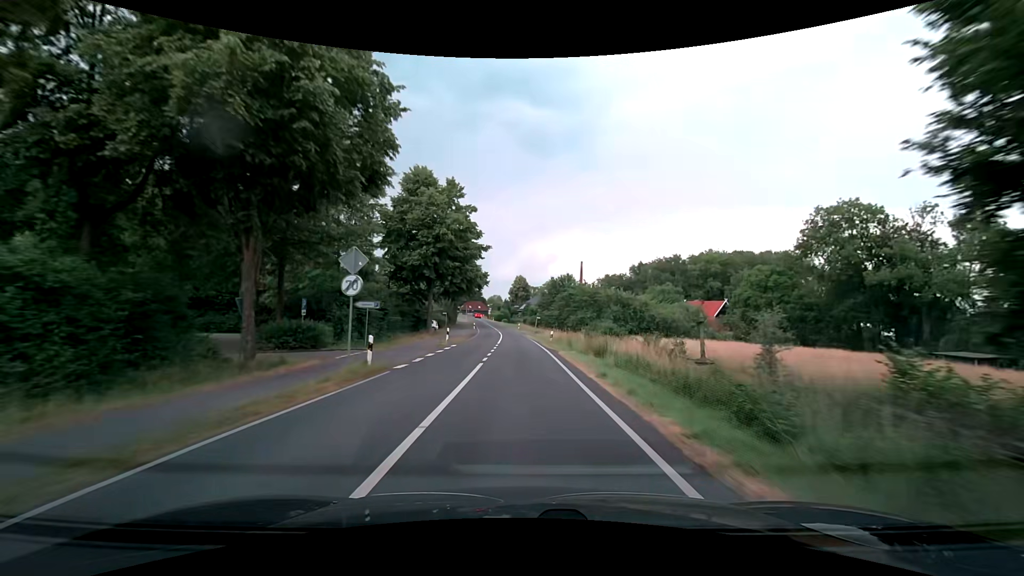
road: secondary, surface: asphalt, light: Day
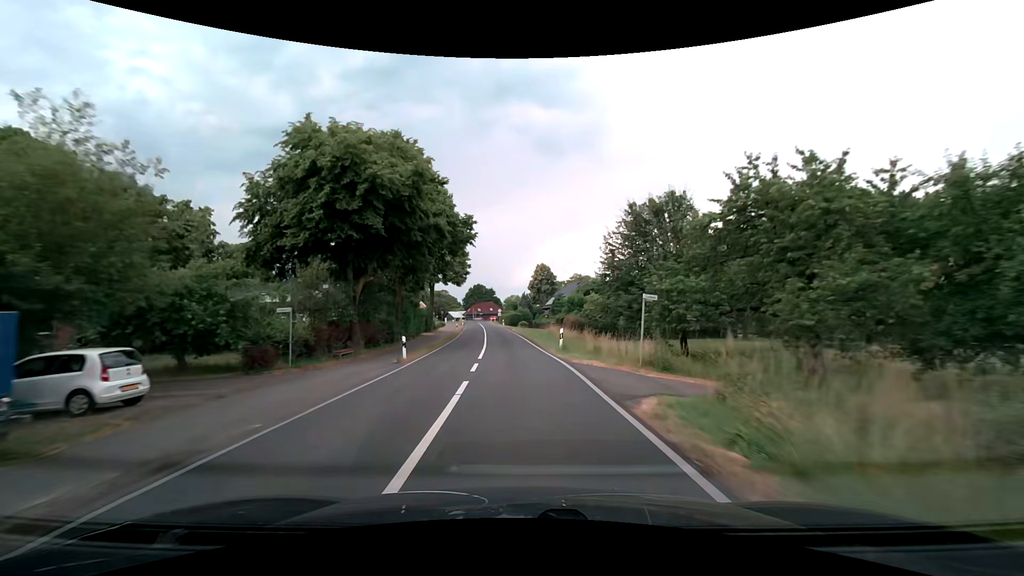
(-1.2, +54.5) m; -2°
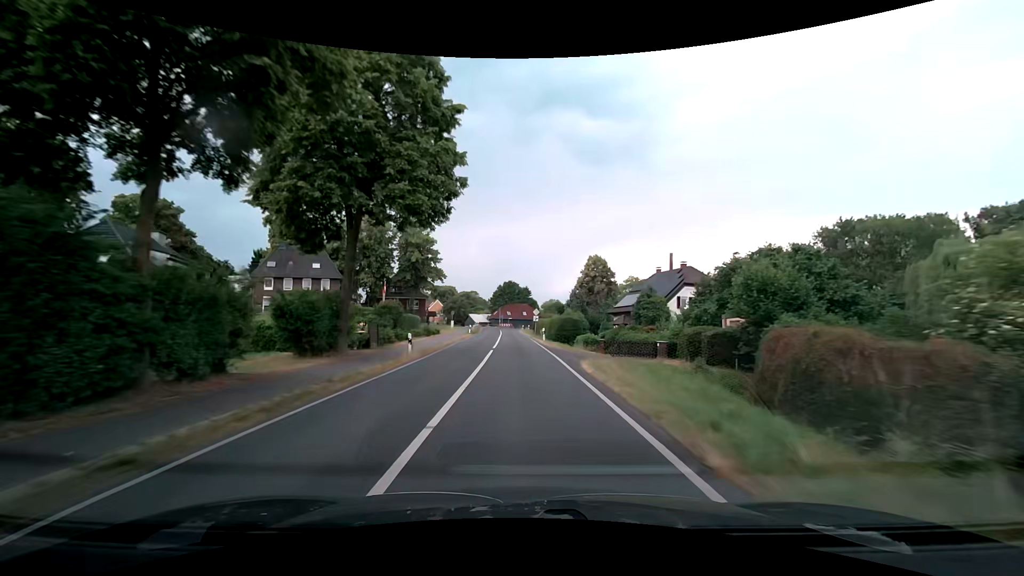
(-2.3, +41.8) m; -4°
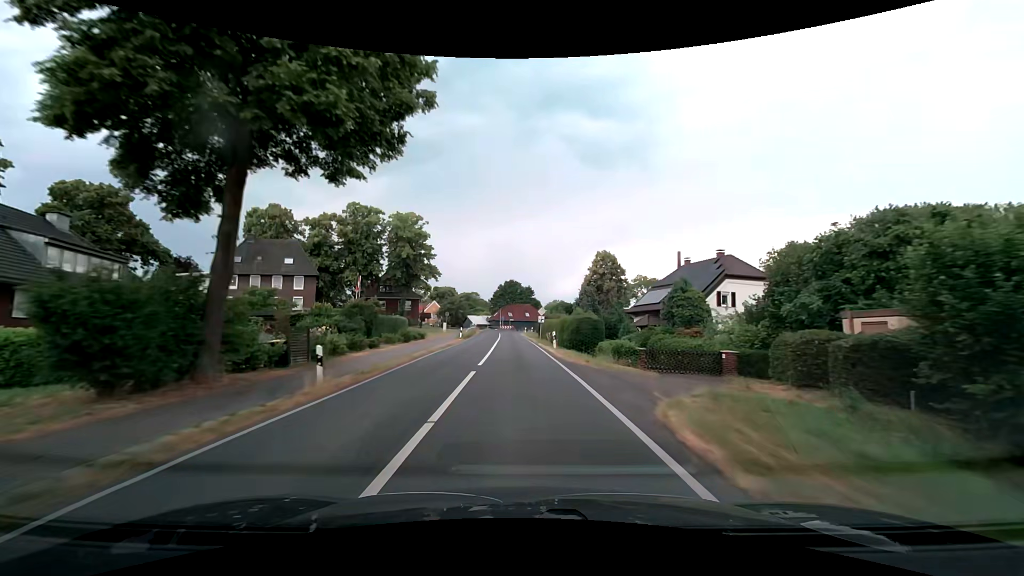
(0.0, +9.7) m; 0°
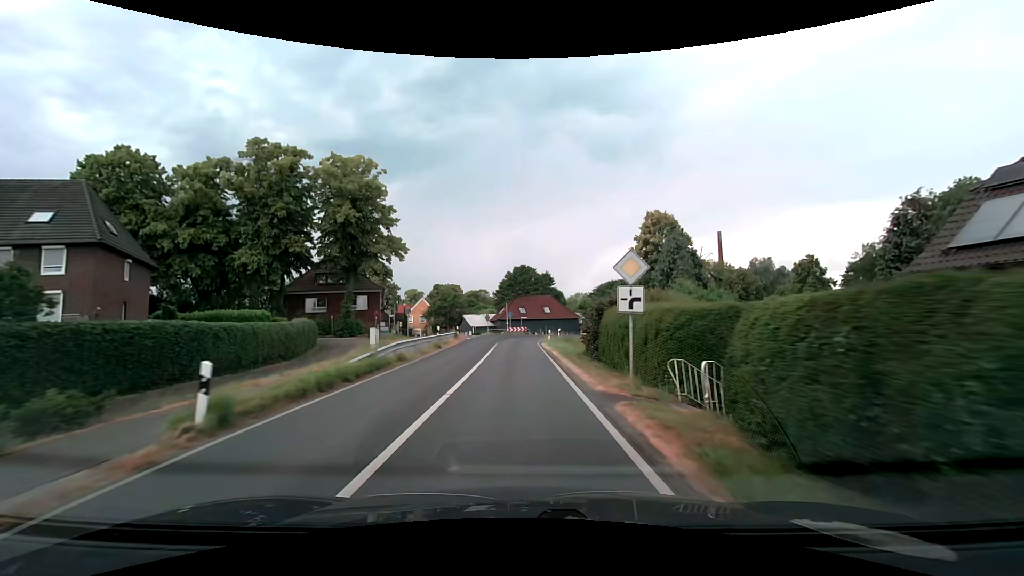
(-0.8, +36.0) m; -2°
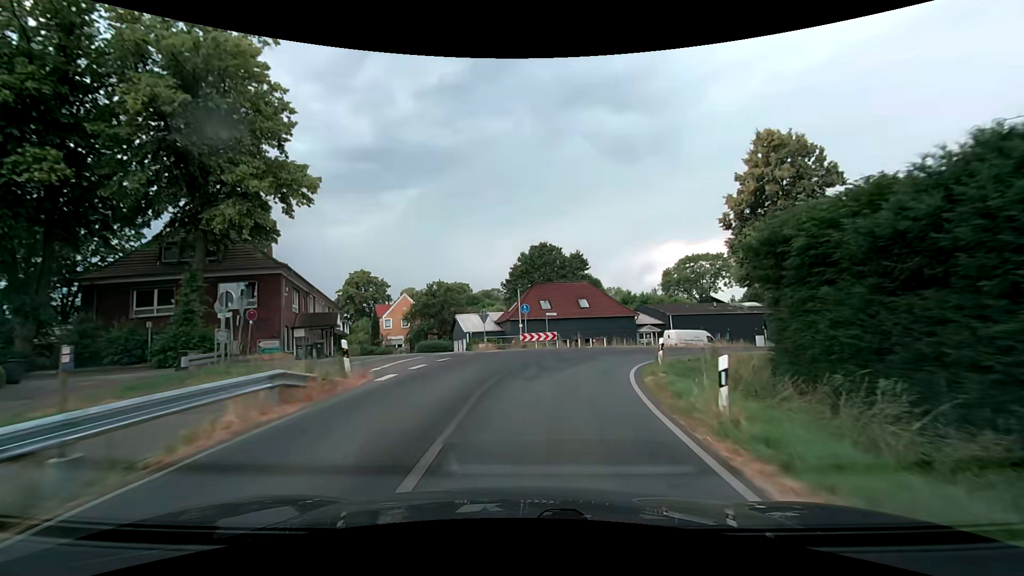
(-0.7, +30.7) m; -3°
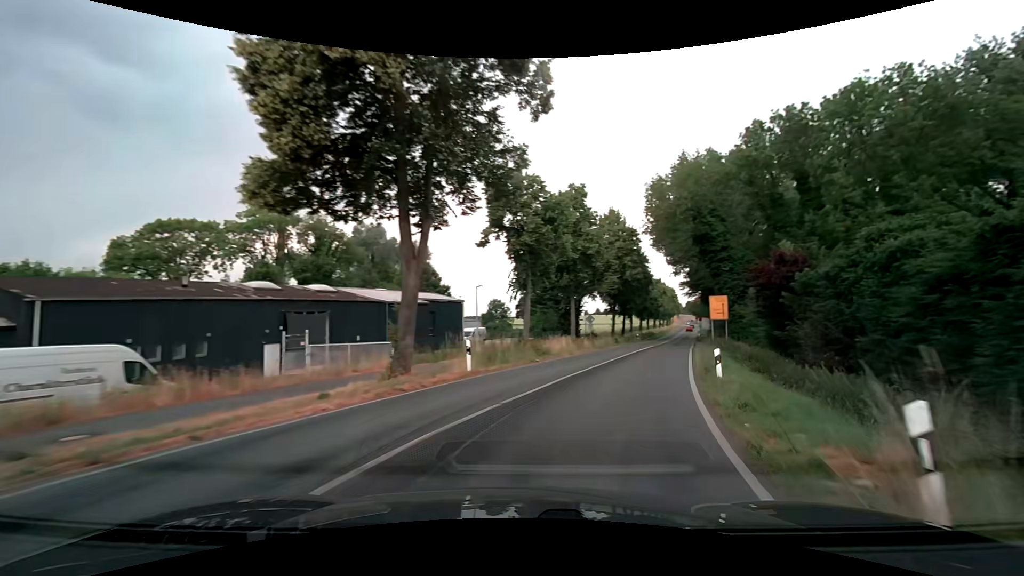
(+11.1, +31.4) m; +53°
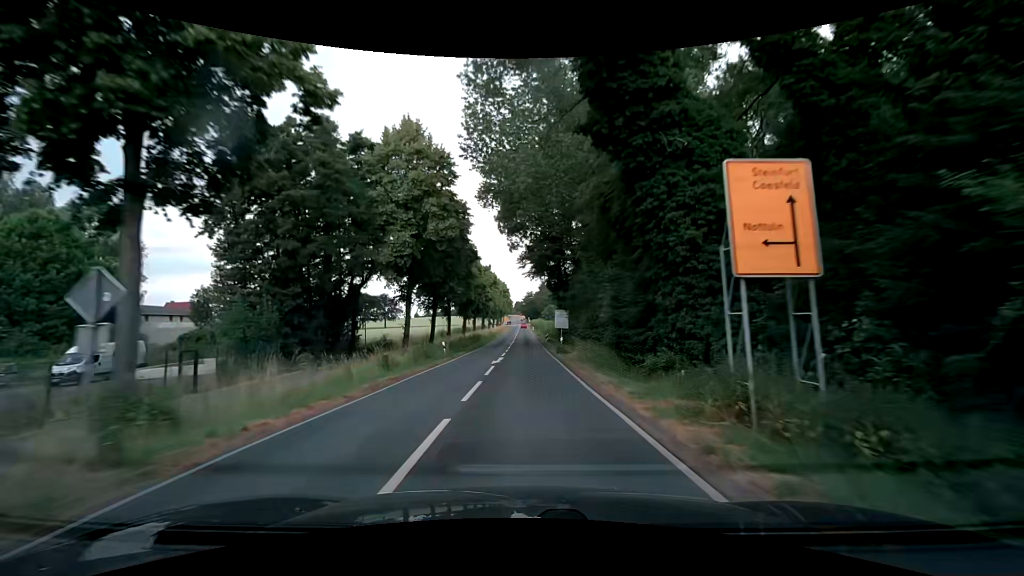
(+9.4, +33.5) m; +20°
(0, +10) (0, +20) (0, +30) (0, +40) (0, +50) (+1, +60) (+1, +70) (+1, +80) (+1, +90) (+1, +100) m
